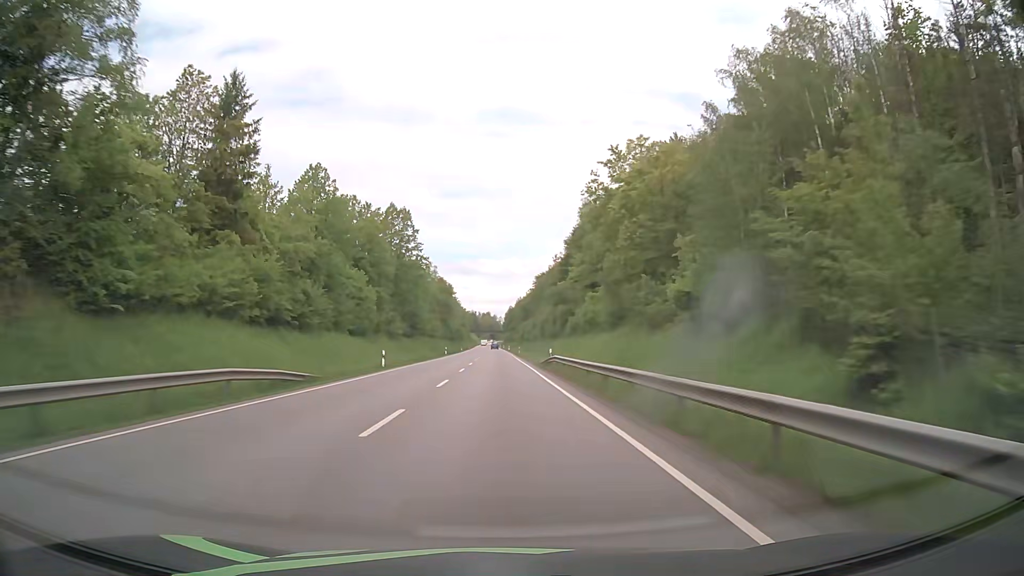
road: primary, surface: asphalt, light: Day
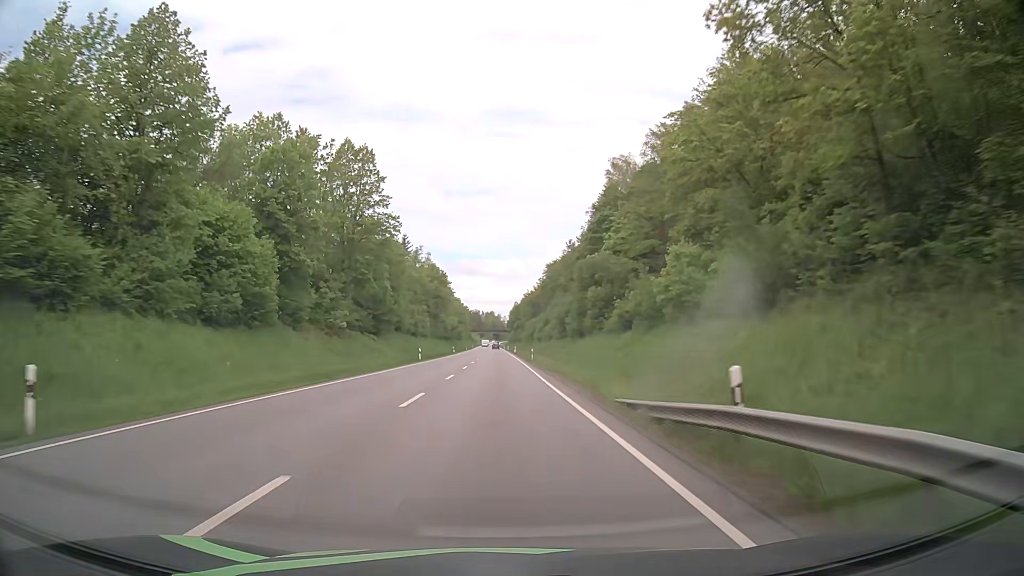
(-0.1, +31.3) m; 0°
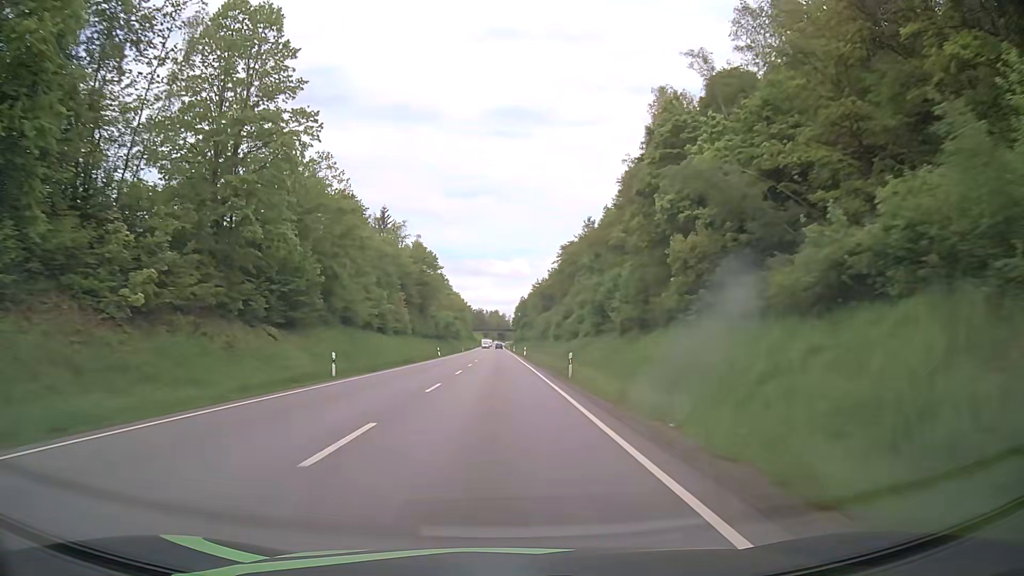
(-0.1, +31.2) m; 0°
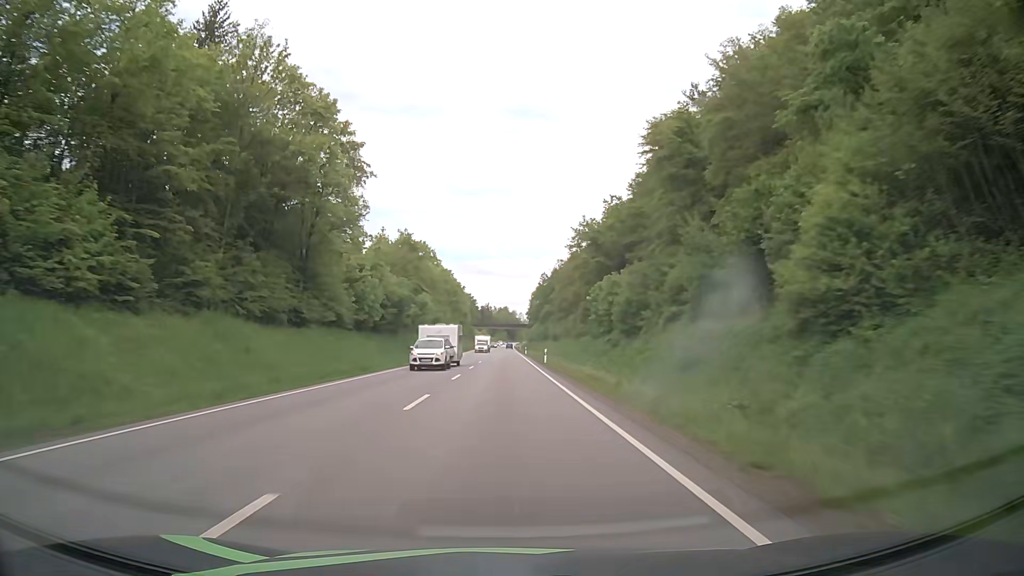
(-0.5, +77.6) m; -1°
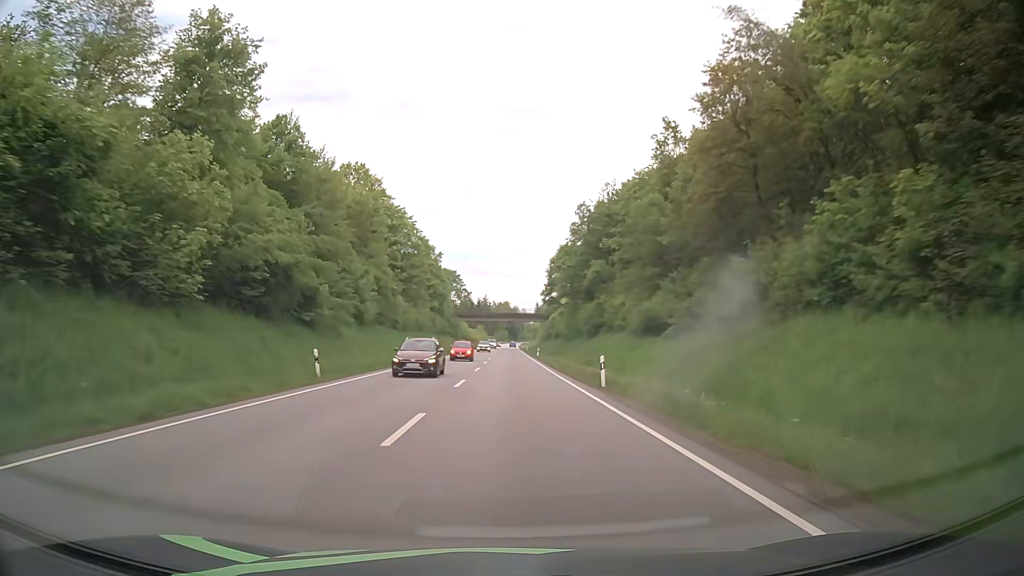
(-0.1, +77.0) m; 0°
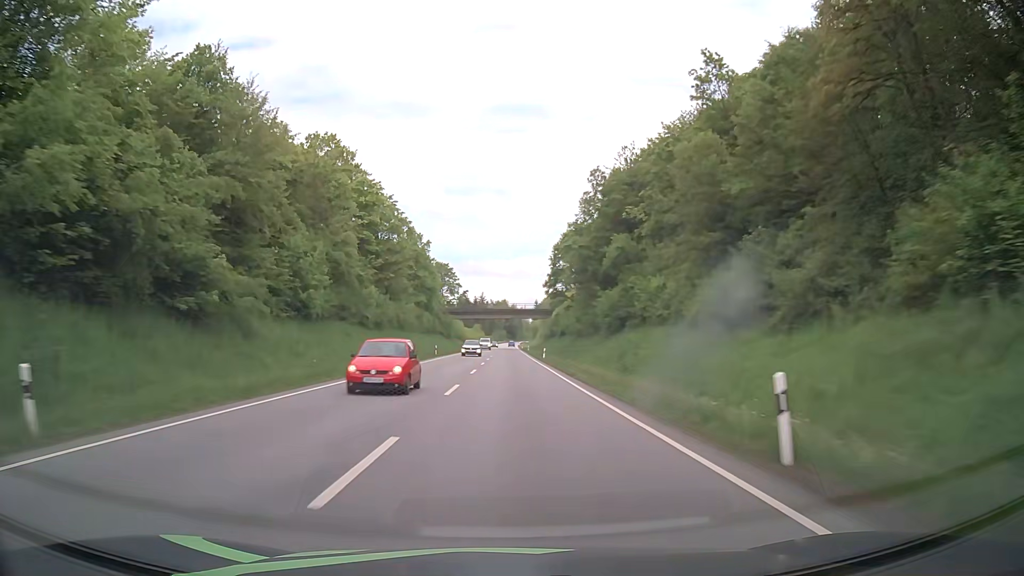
(0.0, +15.3) m; 0°
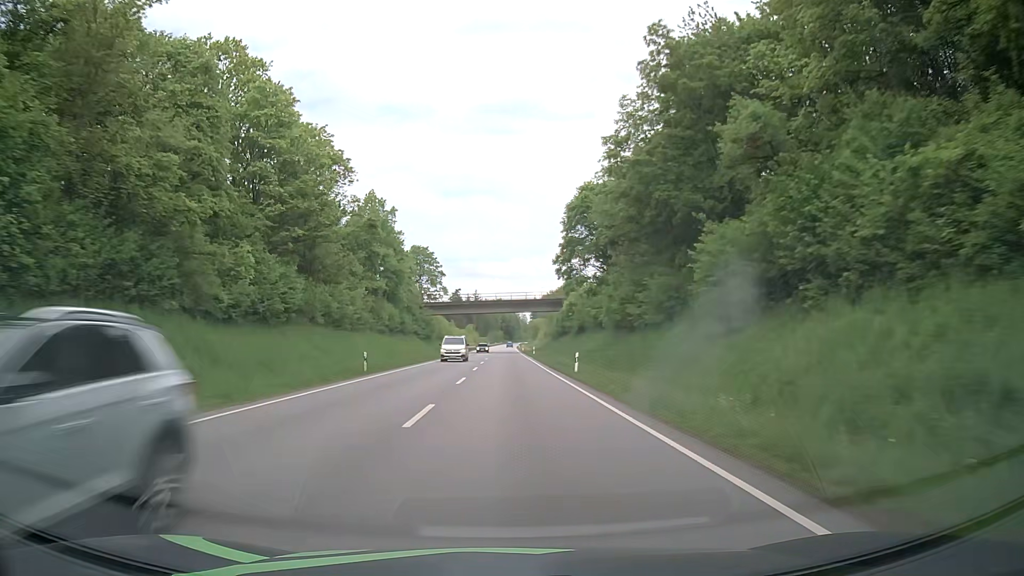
(+0.1, +30.5) m; 0°
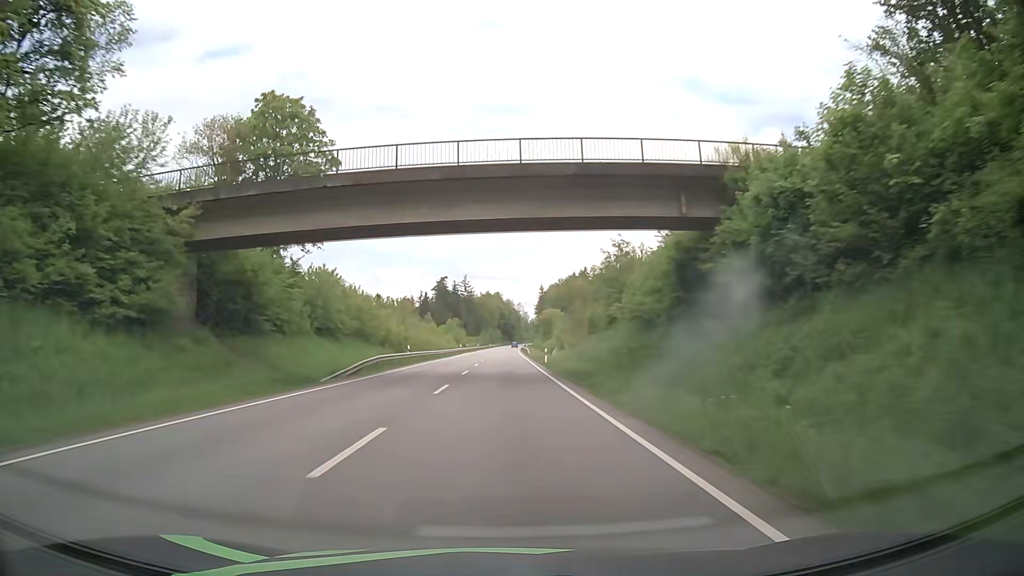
(+0.2, +76.1) m; 0°
(0, +10) (0, +20) (0, +30) (0, +40) (0, +50) (0, +60) (0, +70) (0, +80) (0, +90) (+1, +100) m
